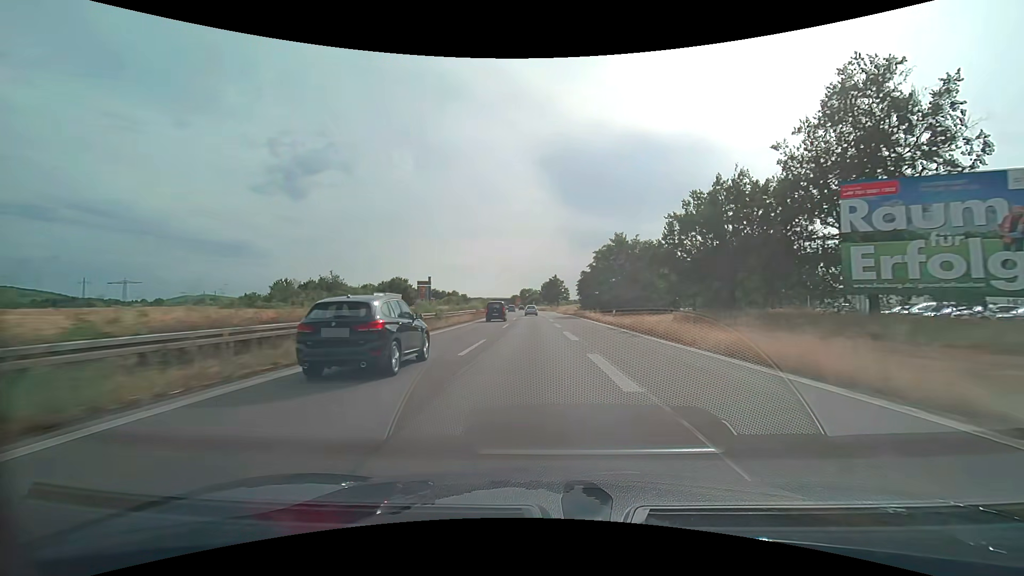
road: trunk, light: Day
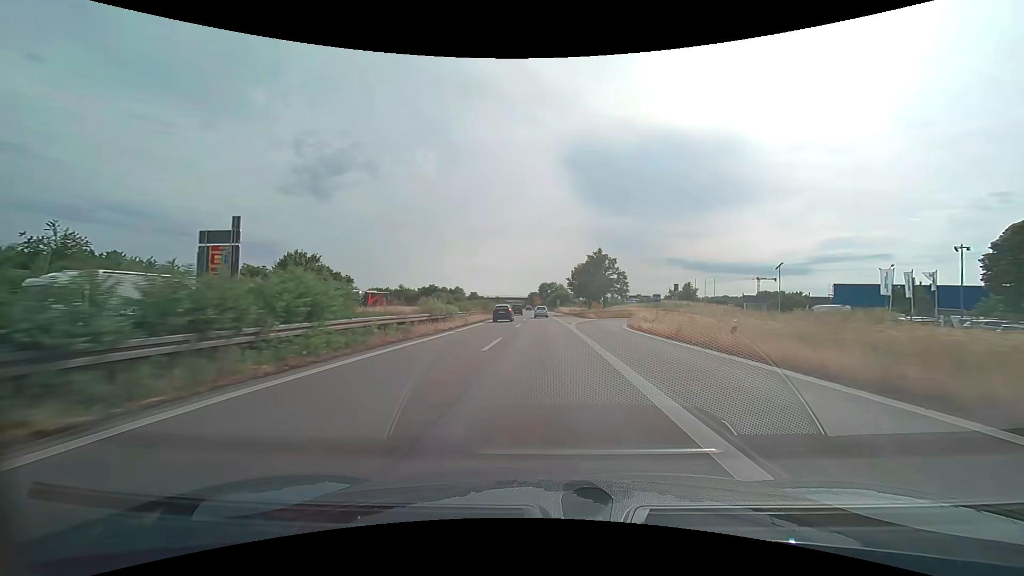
(-1.7, +70.3) m; -3°
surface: asphalt
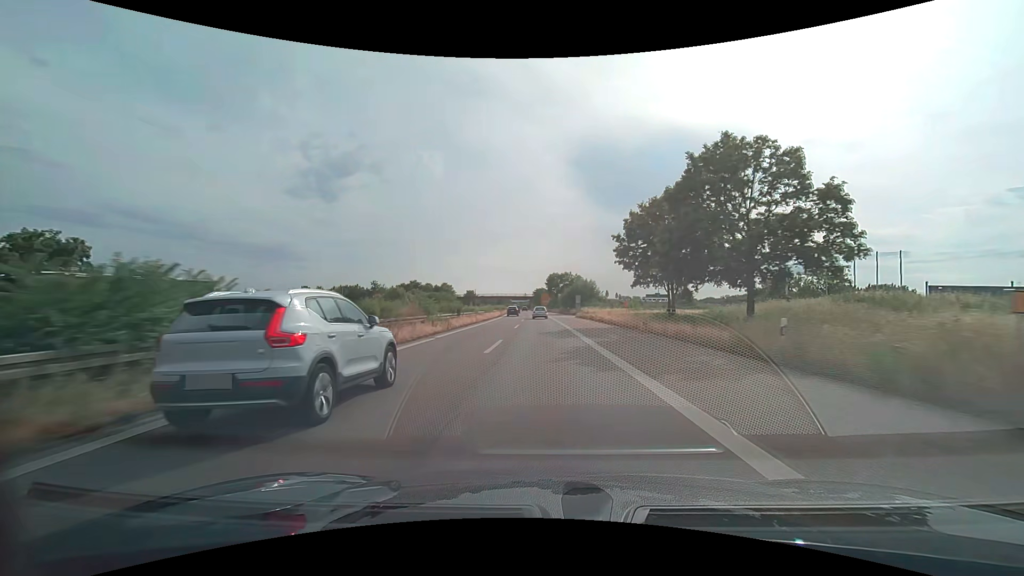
(-0.6, +54.5) m; -1°
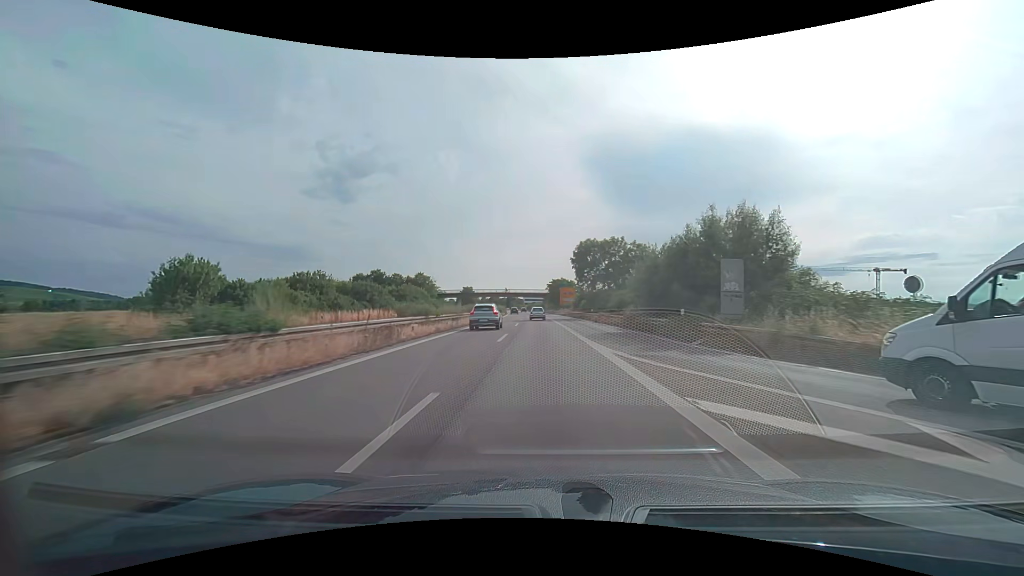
(-1.0, +66.9) m; -2°
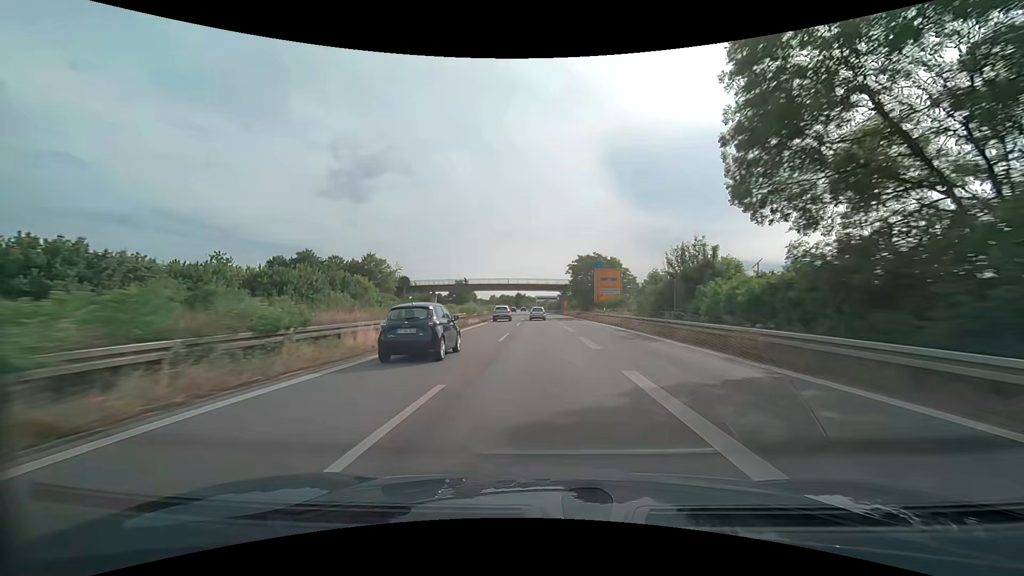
(-0.8, +52.8) m; -2°
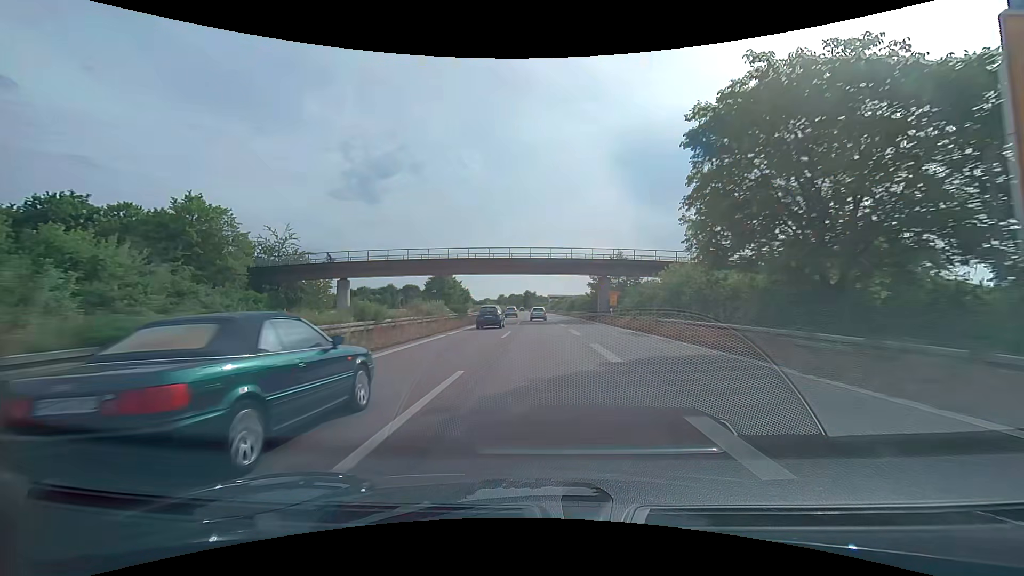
(-0.7, +52.3) m; -1°
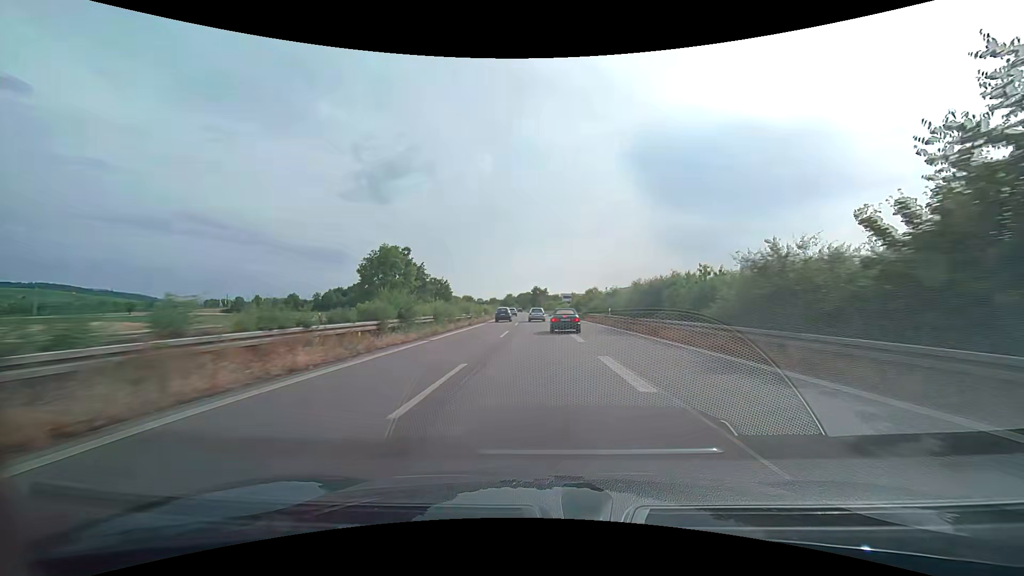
(-0.6, +52.2) m; -1°
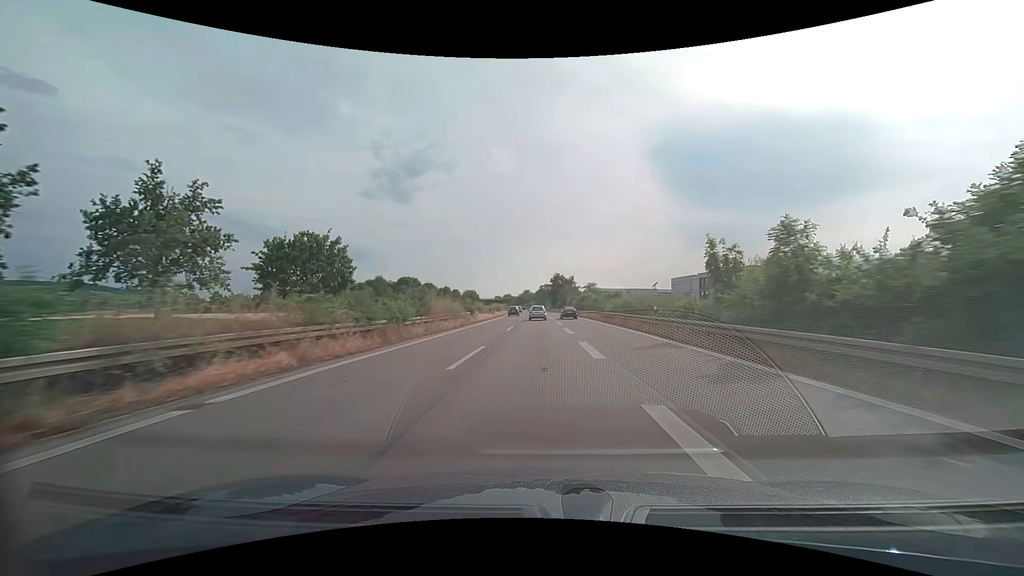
(-1.9, +67.1) m; -3°
(0, +10) (0, +20) (0, +30) (0, +40) (-1, +50) (-1, +60) (-1, +70) (-1, +80) (-2, +90) (-2, +100) m
